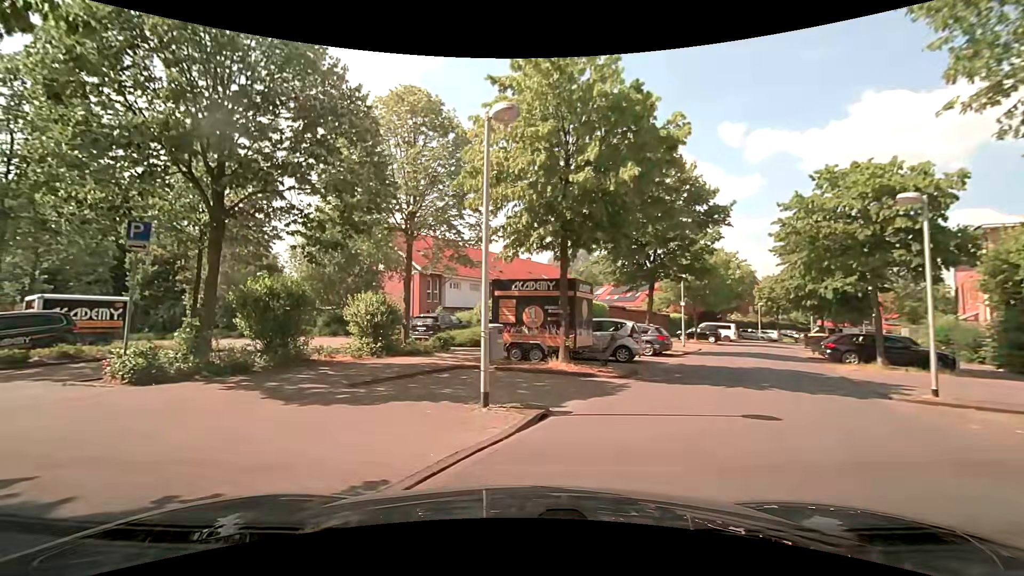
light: Day
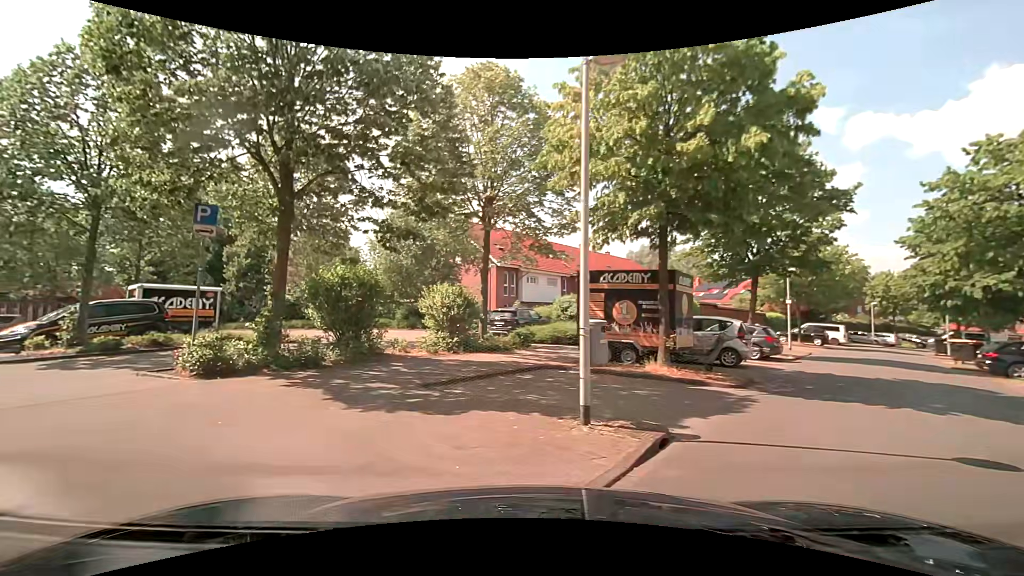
(-0.1, +1.6) m; -7°
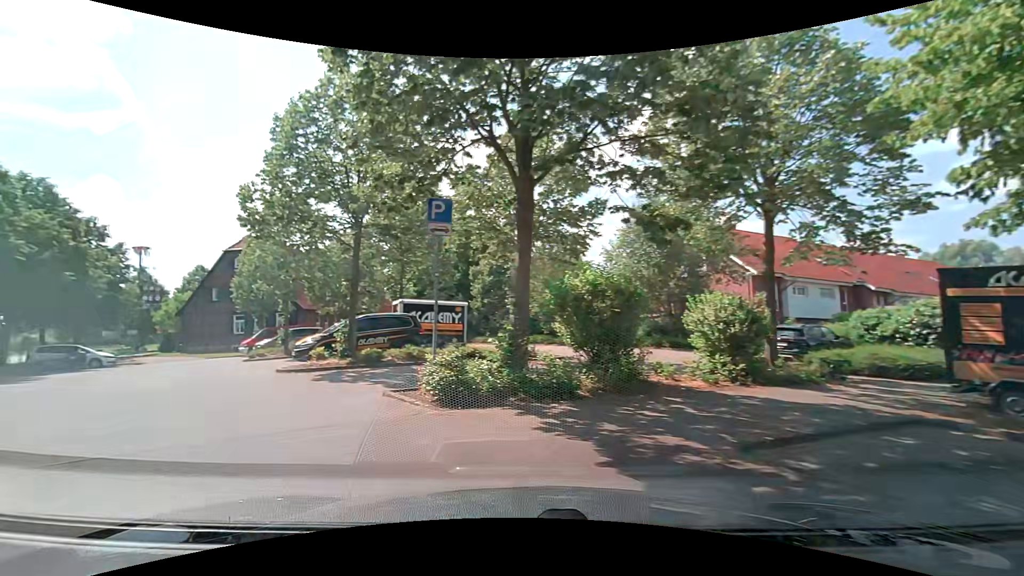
(-0.6, +3.1) m; -23°
